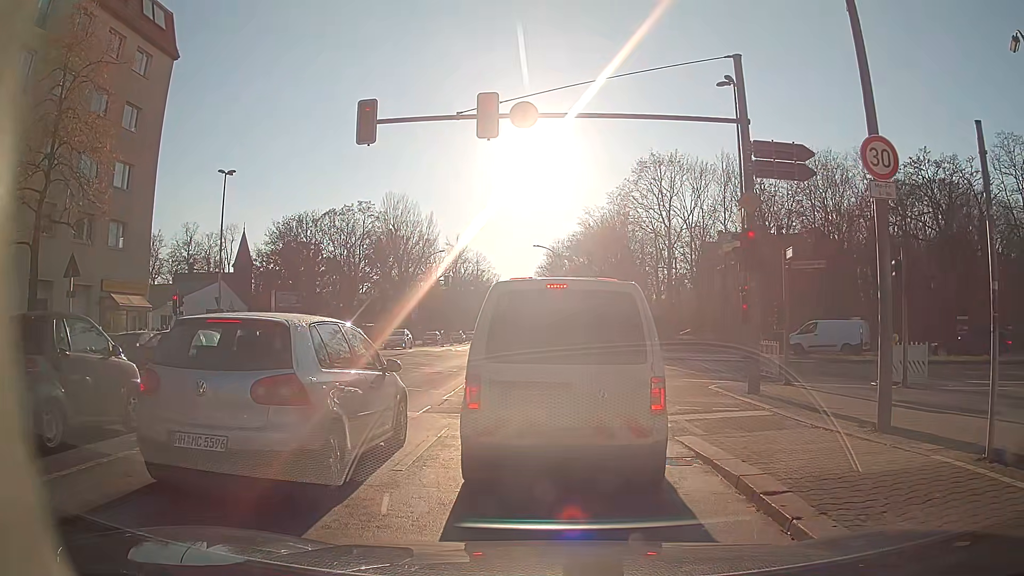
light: Day
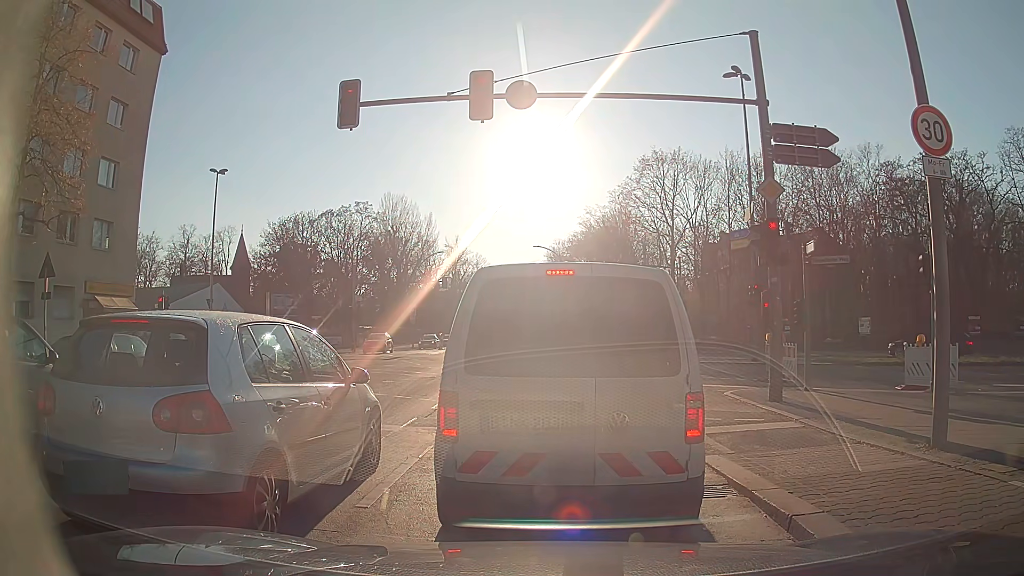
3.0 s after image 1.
(0.0, +1.3) m; 0°
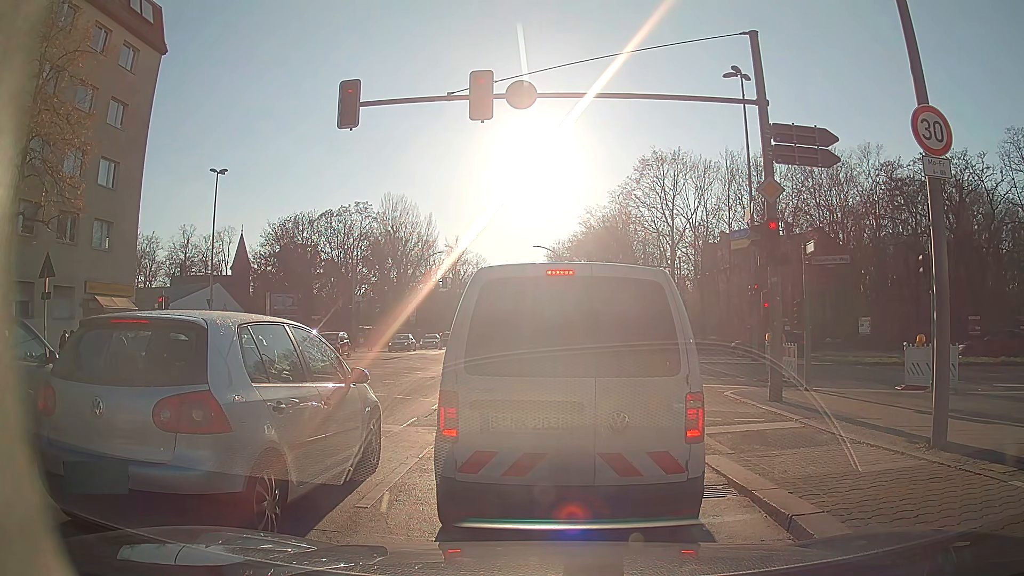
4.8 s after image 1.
(0.0, 0.0) m; 0°
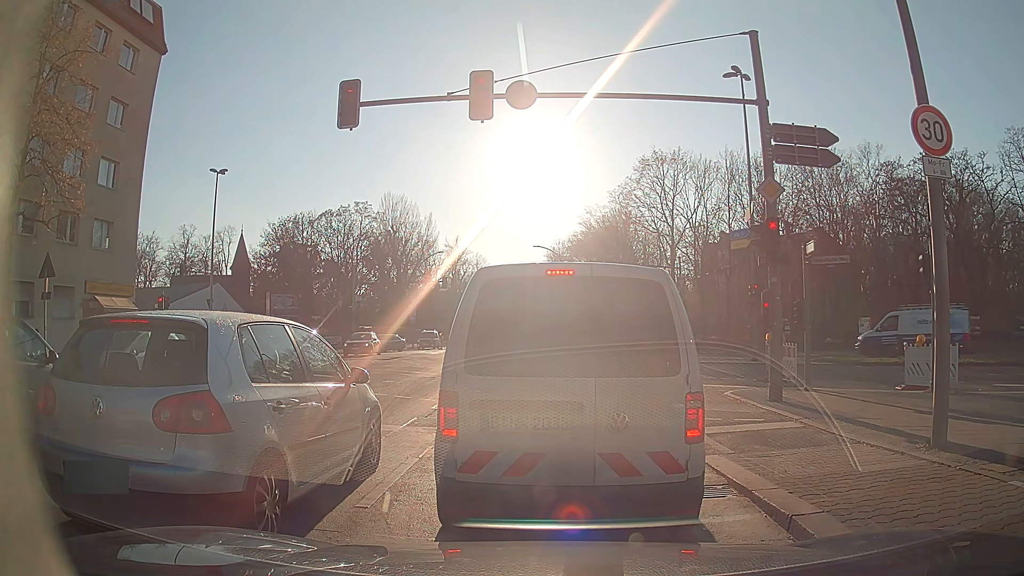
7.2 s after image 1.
(0.0, 0.0) m; 0°
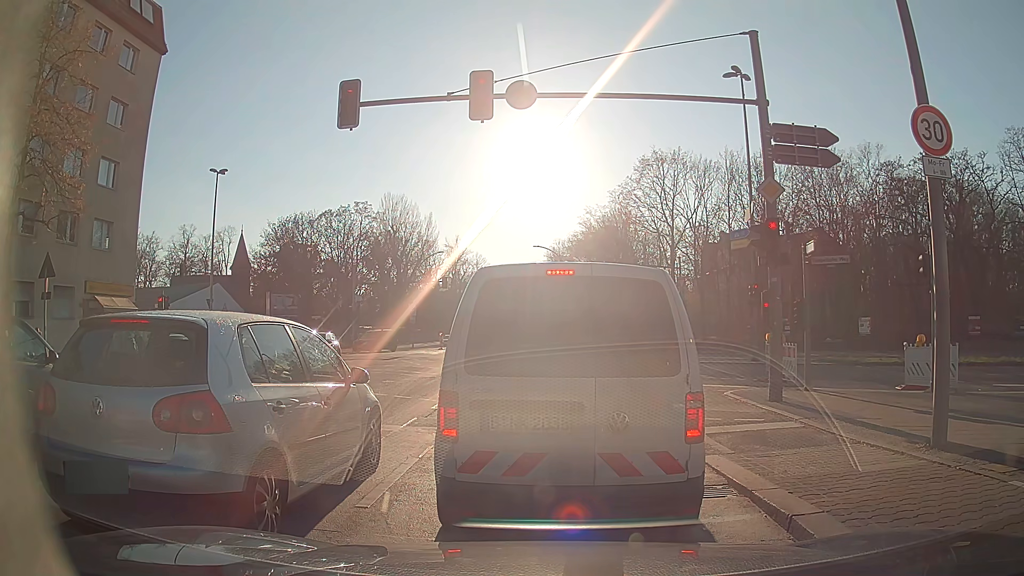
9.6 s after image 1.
(0.0, 0.0) m; 0°
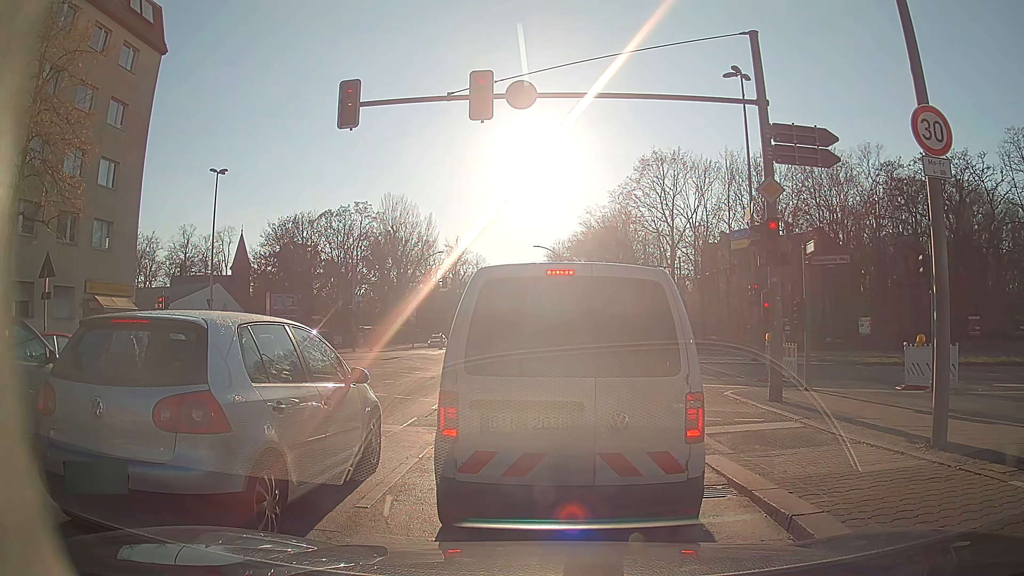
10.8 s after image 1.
(0.0, 0.0) m; 0°
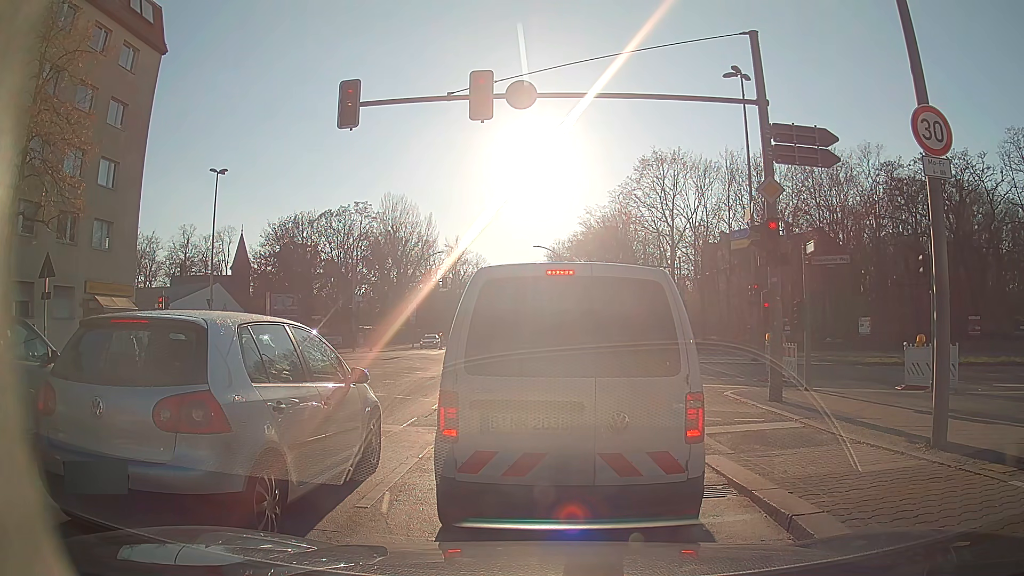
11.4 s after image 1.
(0.0, 0.0) m; 0°
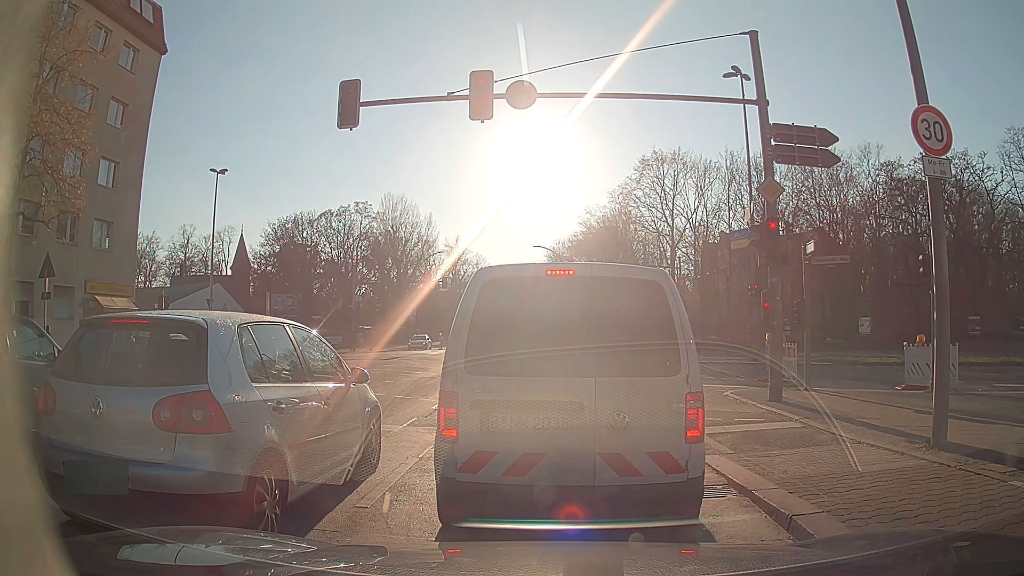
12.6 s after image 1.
(0.0, 0.0) m; 0°
(0, +10) (0, +20) (0, +30) (0, +40) (-1, +50) (-1, +60) (-1, +70) (-1, +80) (-1, +90) (-2, +100) m
